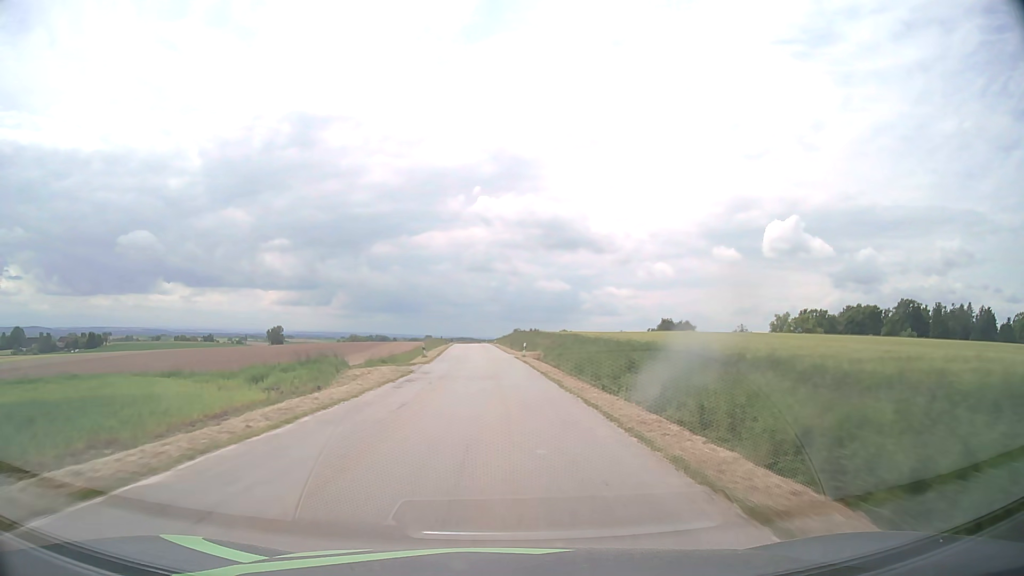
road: tertiary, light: Day
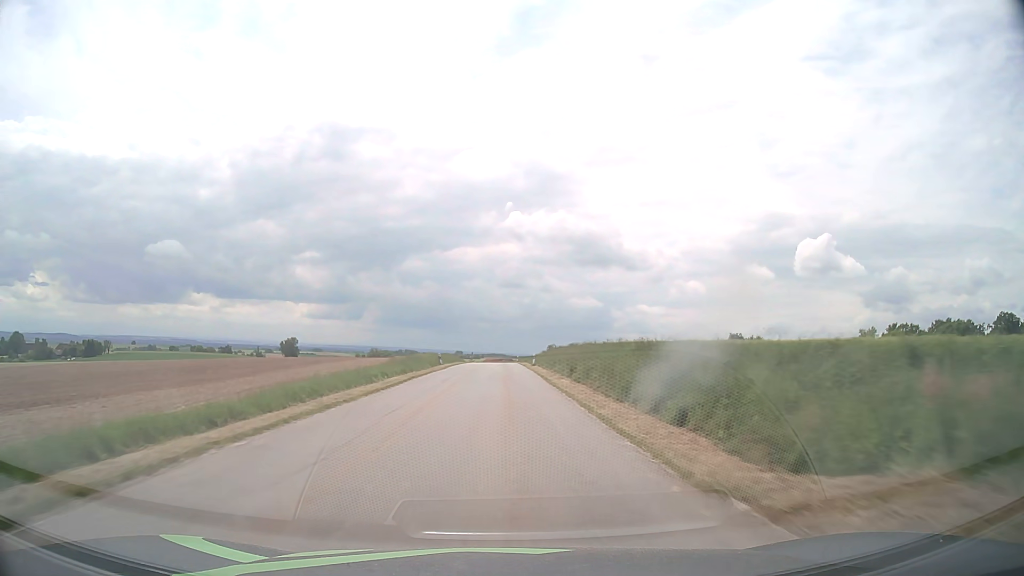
(-1.2, +47.5) m; -3°
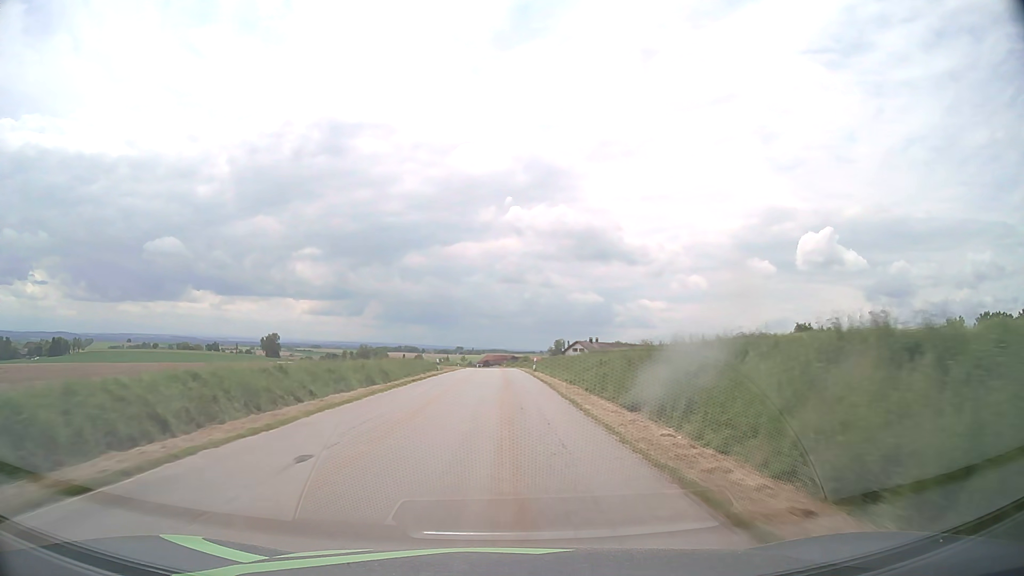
(-0.2, +51.6) m; 0°
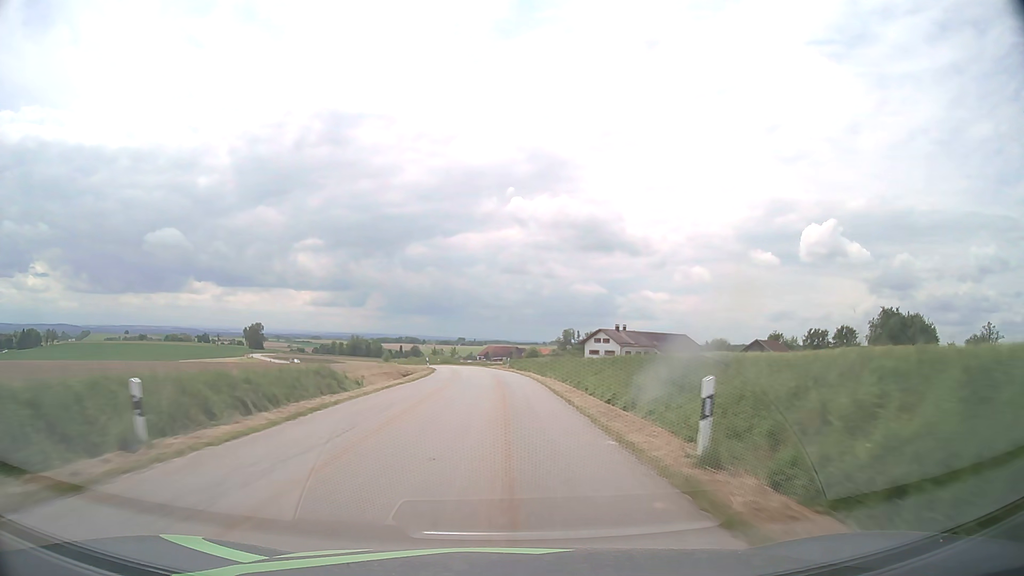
(0.0, +41.6) m; 0°
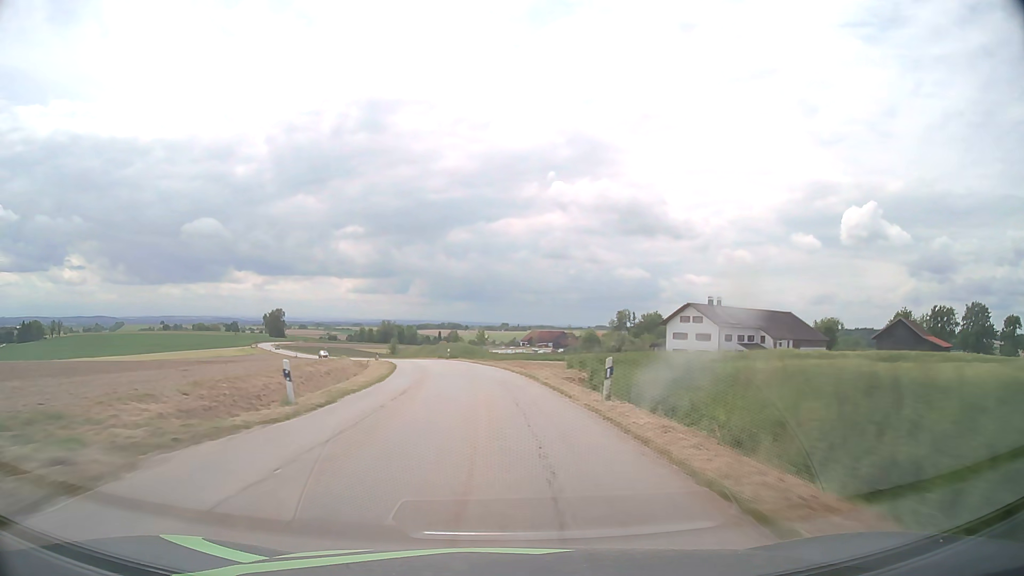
(-0.7, +43.1) m; -3°
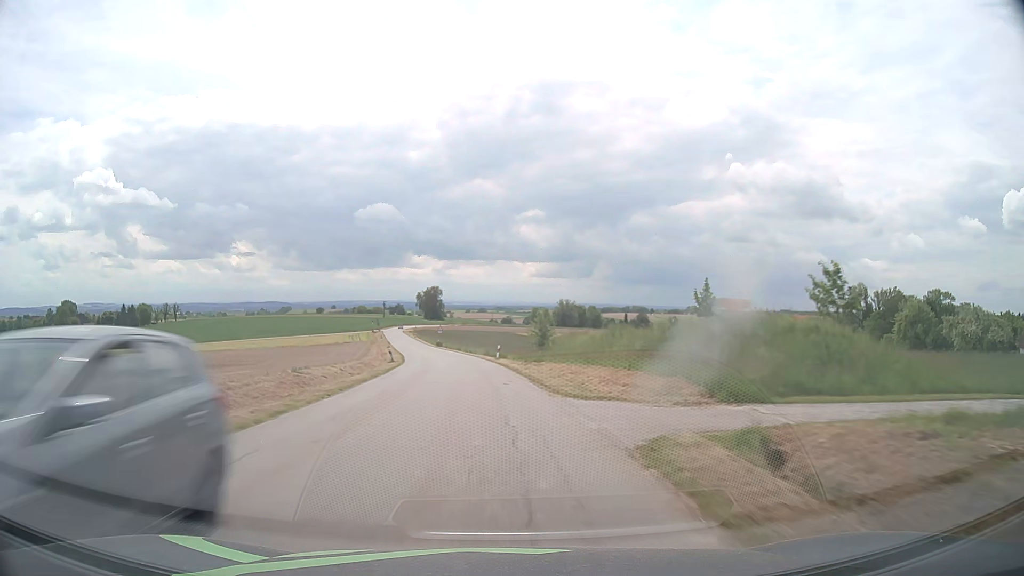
(-8.5, +68.1) m; -15°
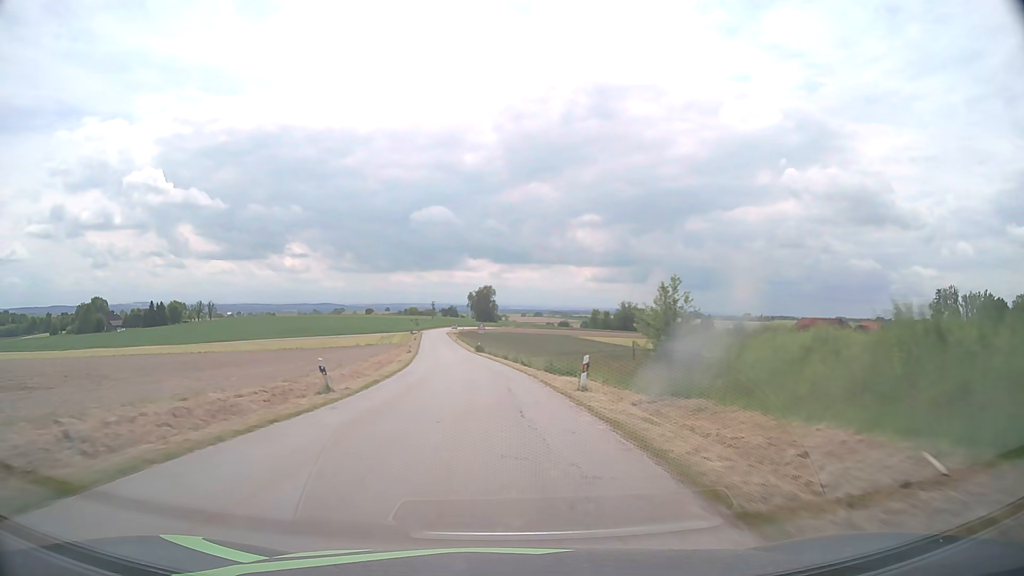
(-1.2, +26.6) m; -5°
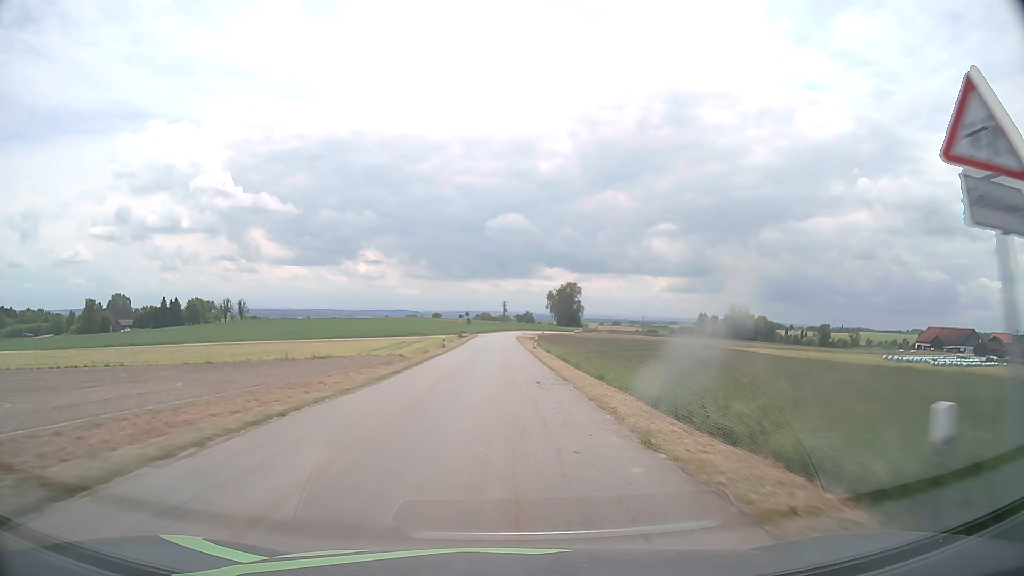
(-5.0, +64.4) m; -7°
(0, +10) (0, +20) (0, +30) (0, +40) (0, +50) (0, +60) (0, +70) (0, +80) (0, +90) (0, +100) m
